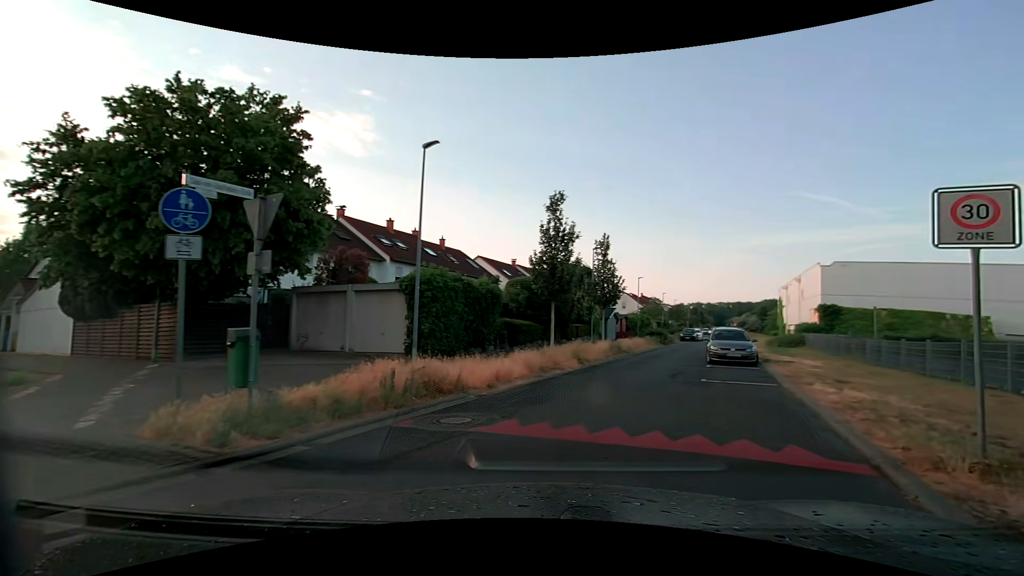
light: Day
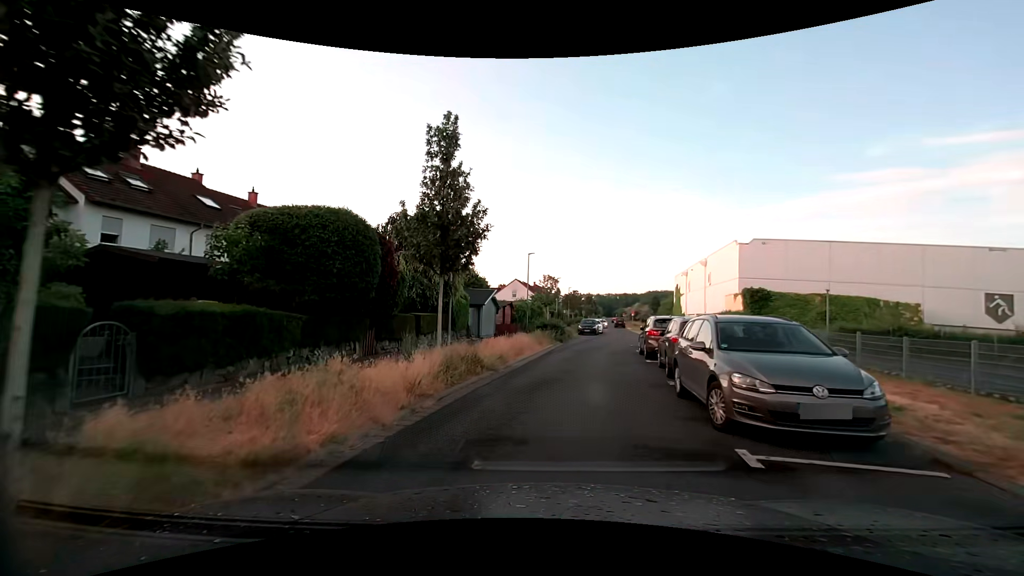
(+3.3, +15.2) m; +14°
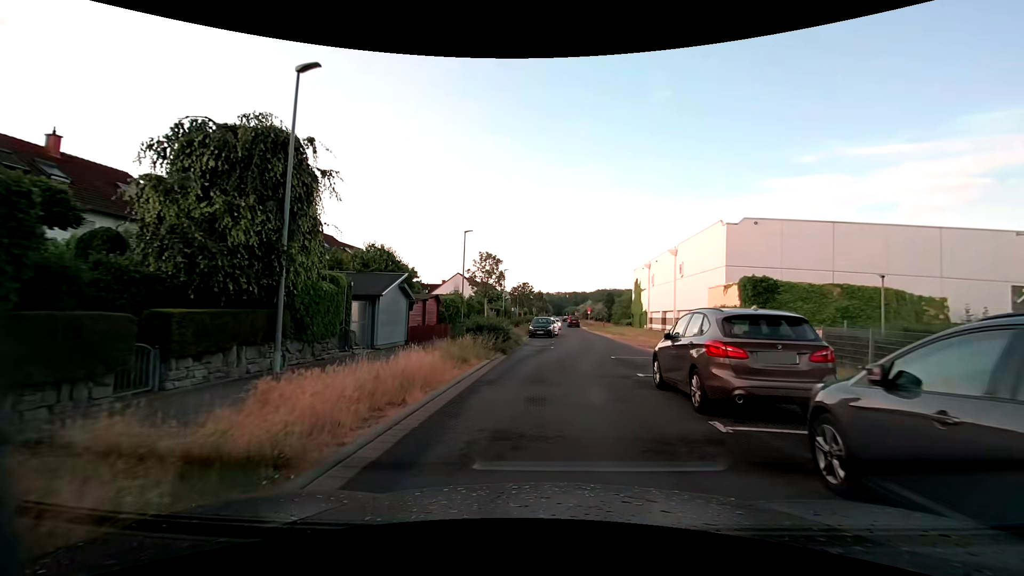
(+0.4, +11.0) m; +5°
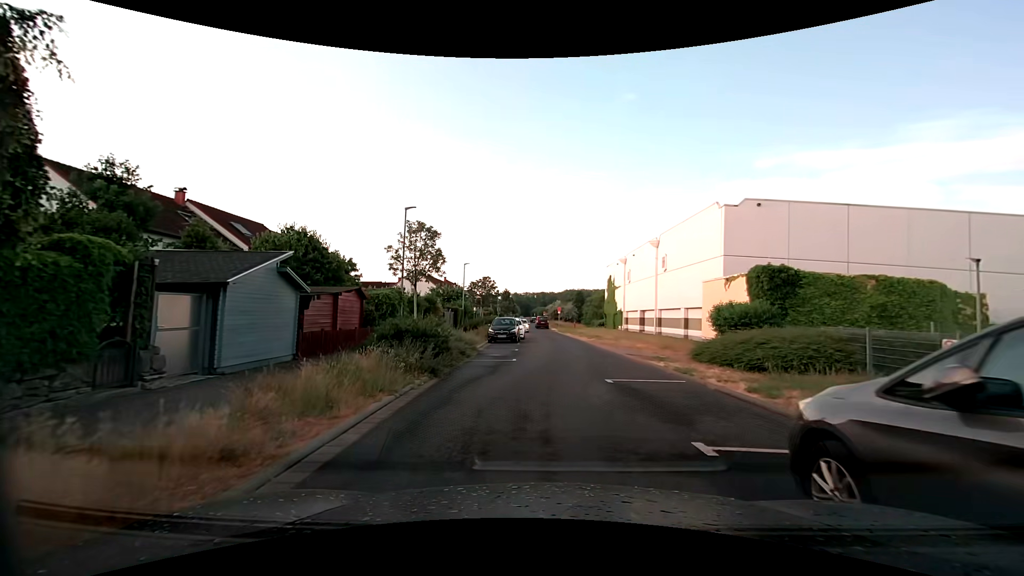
(+0.3, +7.2) m; +4°
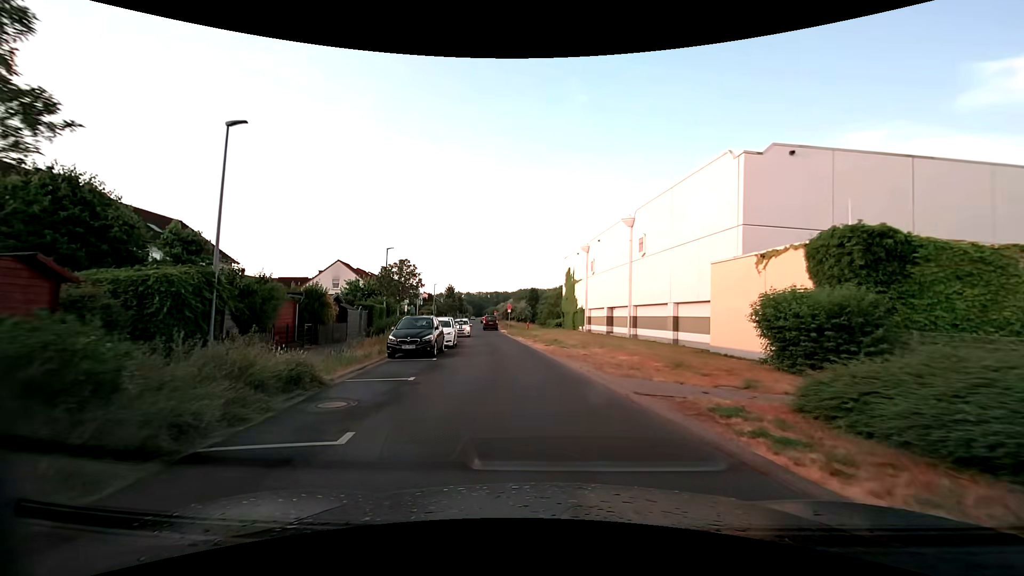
(+0.7, +11.4) m; +5°
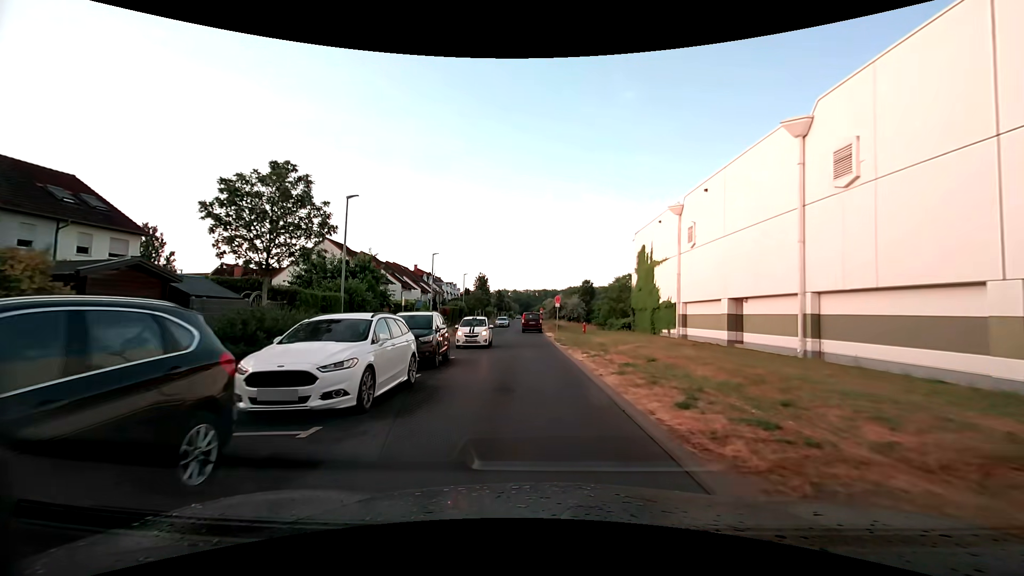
(-1.0, +18.0) m; -6°
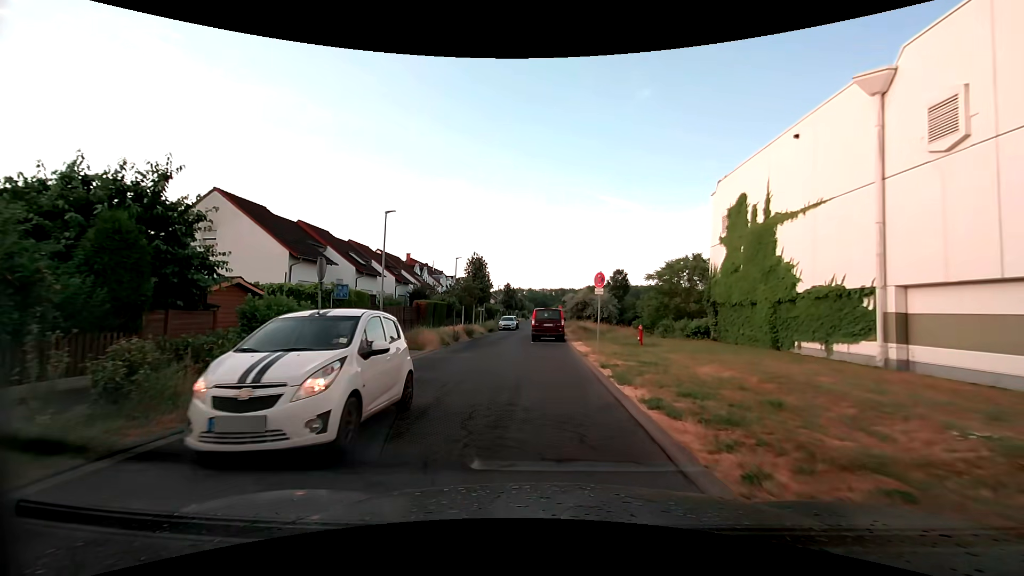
(-0.3, +18.4) m; -2°
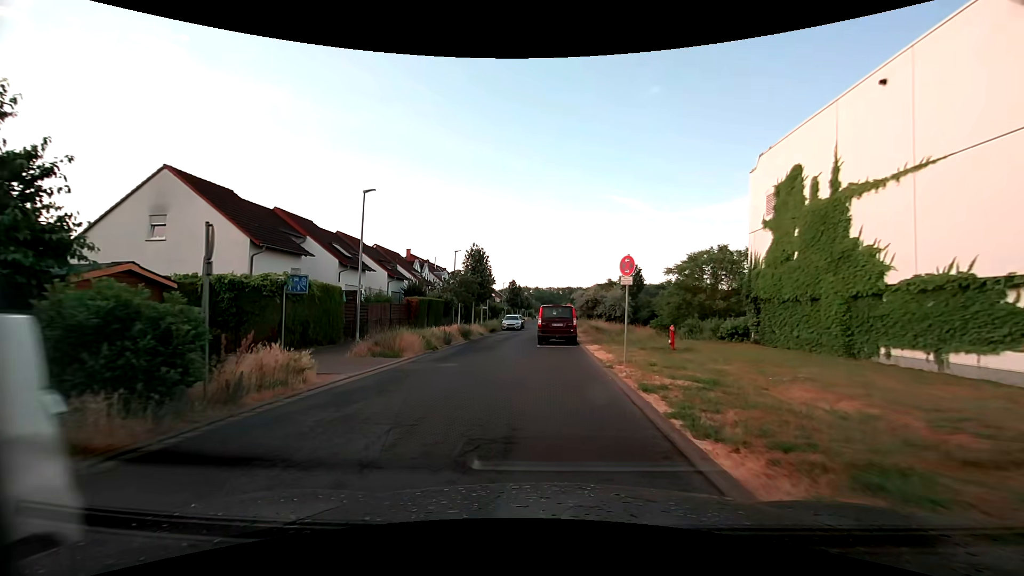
(0.0, +4.6) m; -1°
